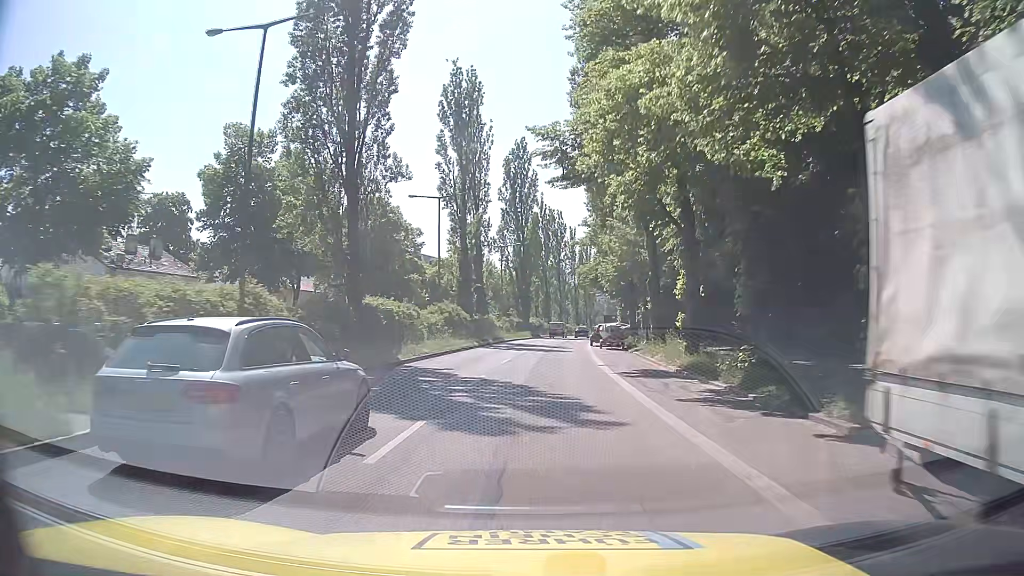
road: secondary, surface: asphalt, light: Day
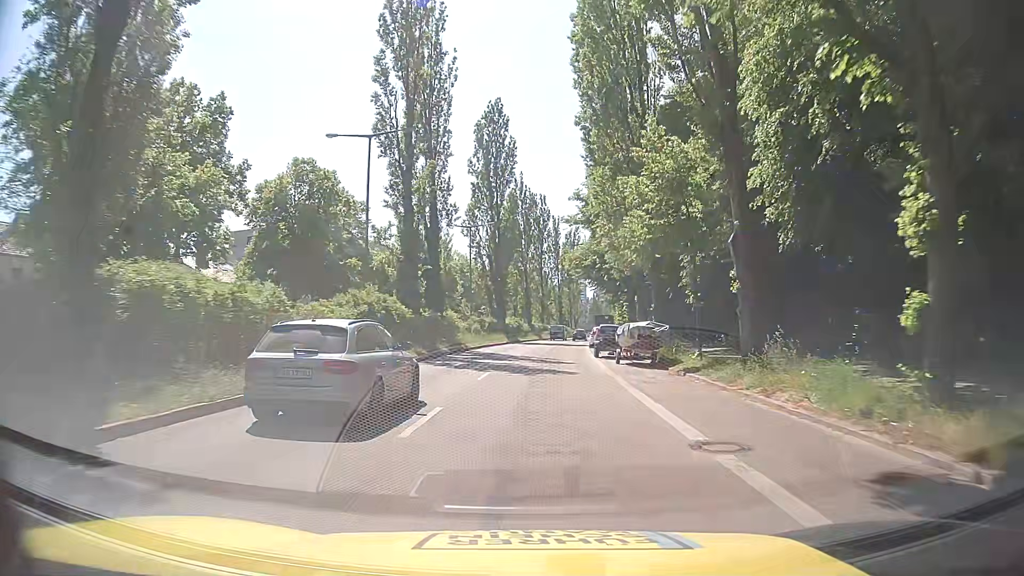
(+0.4, +16.5) m; +2°
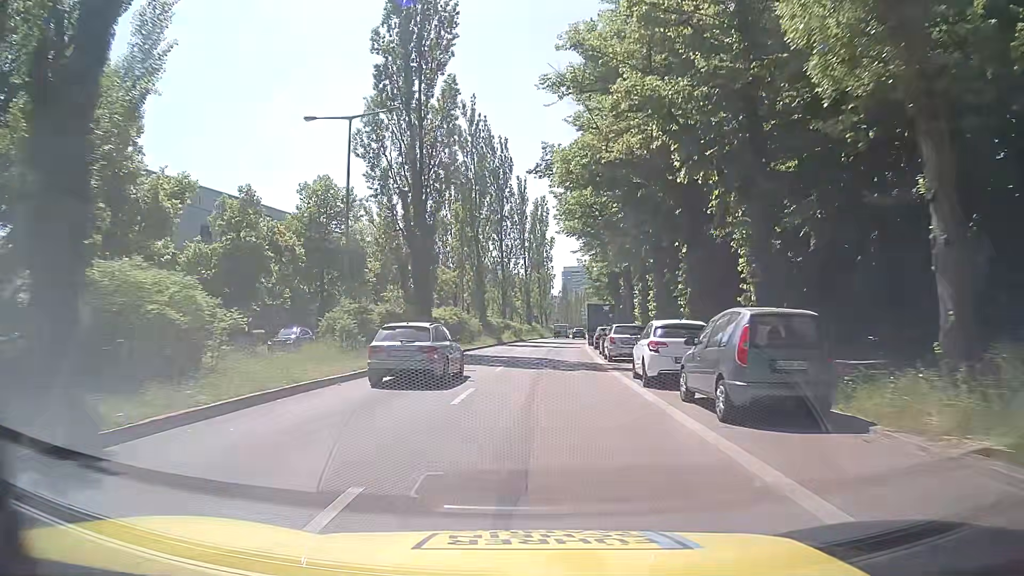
(+0.8, +32.6) m; +3°
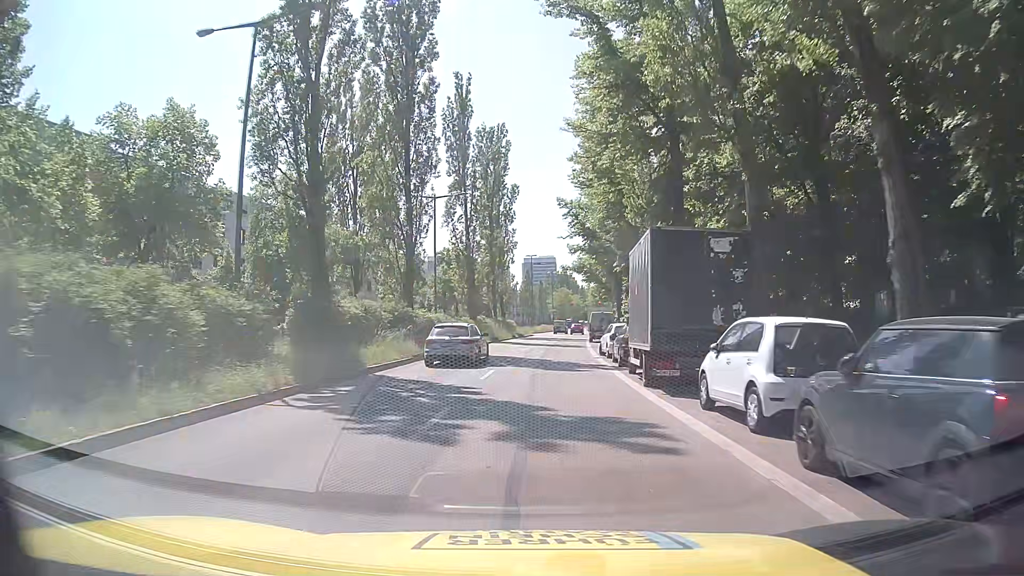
(+1.0, +39.5) m; +5°
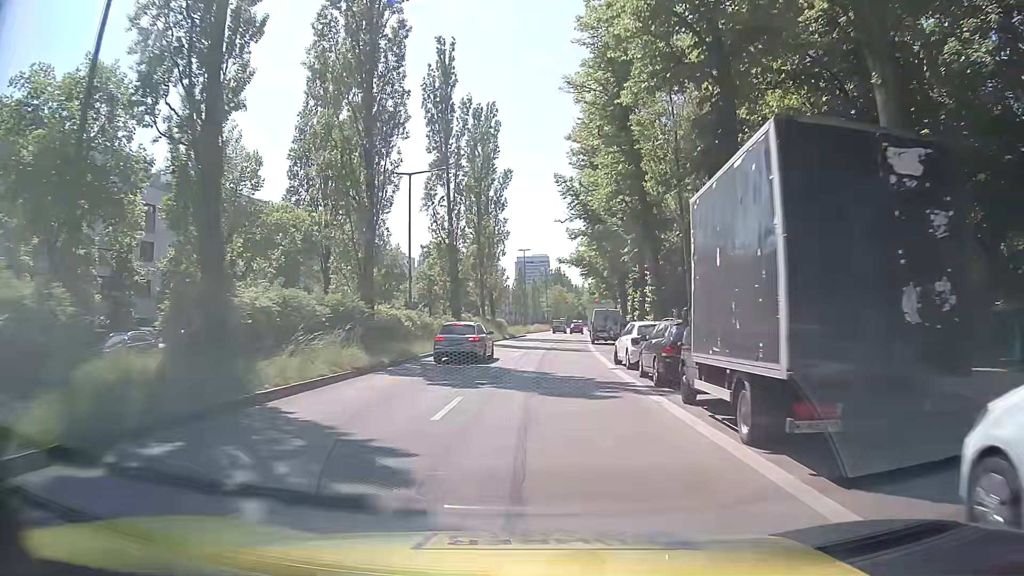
(-0.2, +7.5) m; -1°
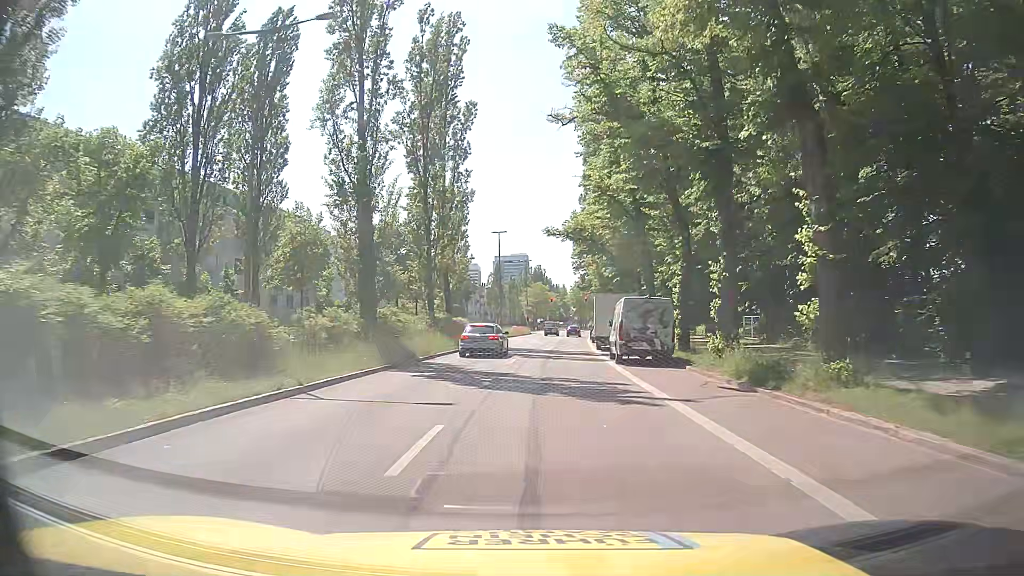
(+0.1, +21.4) m; +2°
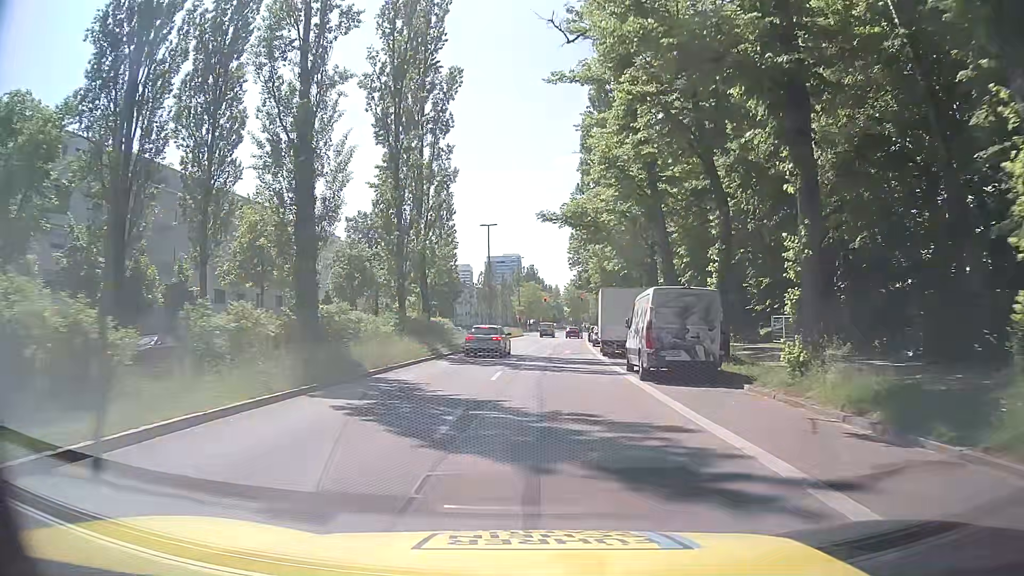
(0.0, +6.7) m; +1°
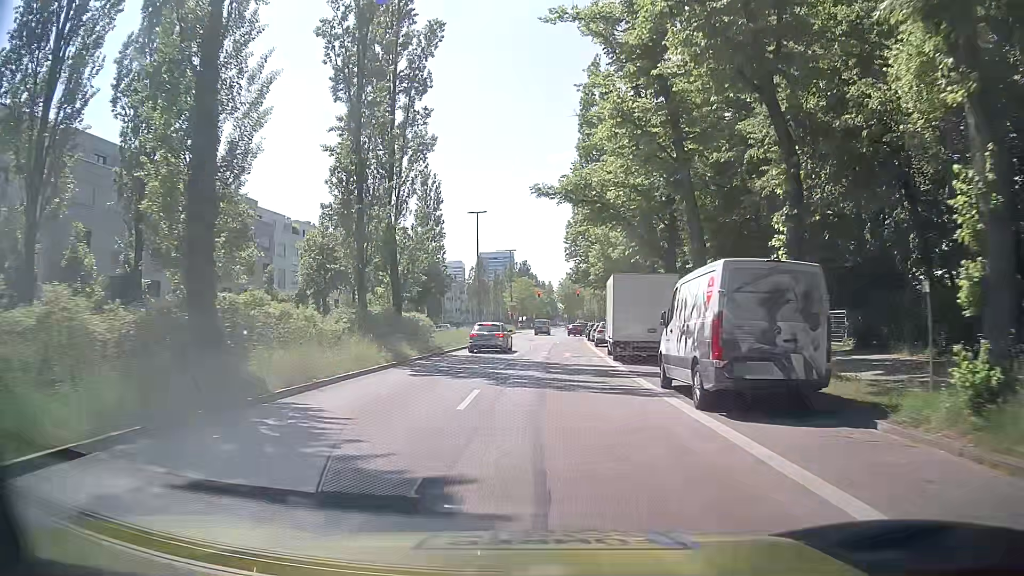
(0.0, +6.5) m; +1°
